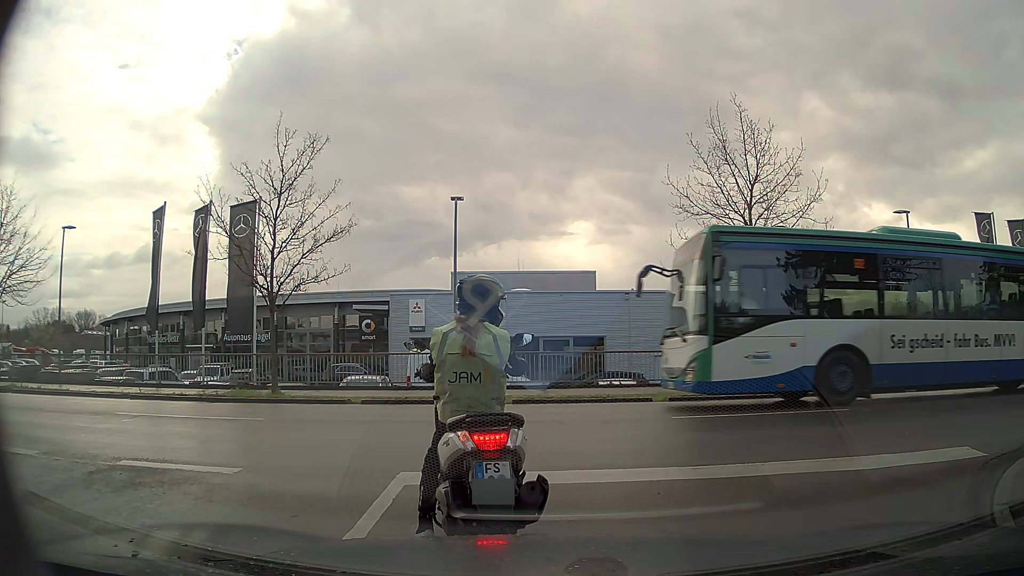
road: residential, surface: asphalt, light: Day
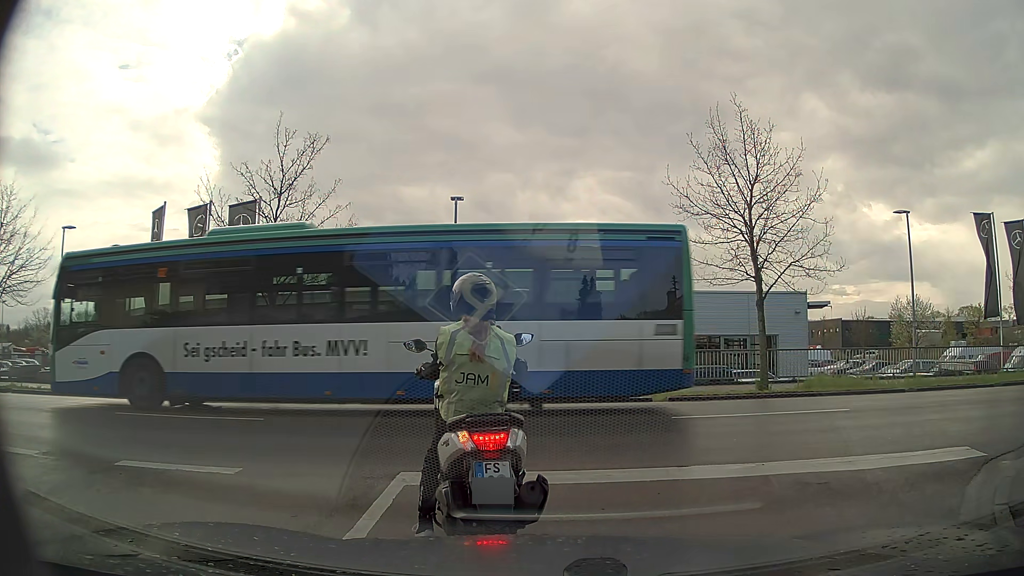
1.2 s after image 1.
(0.0, 0.0) m; 0°
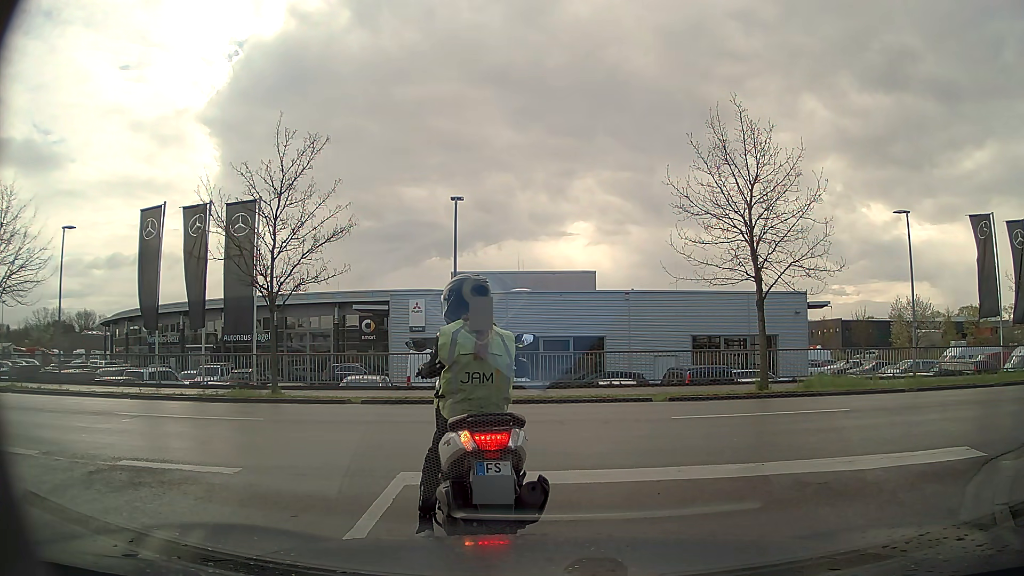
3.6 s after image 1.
(0.0, 0.0) m; 0°
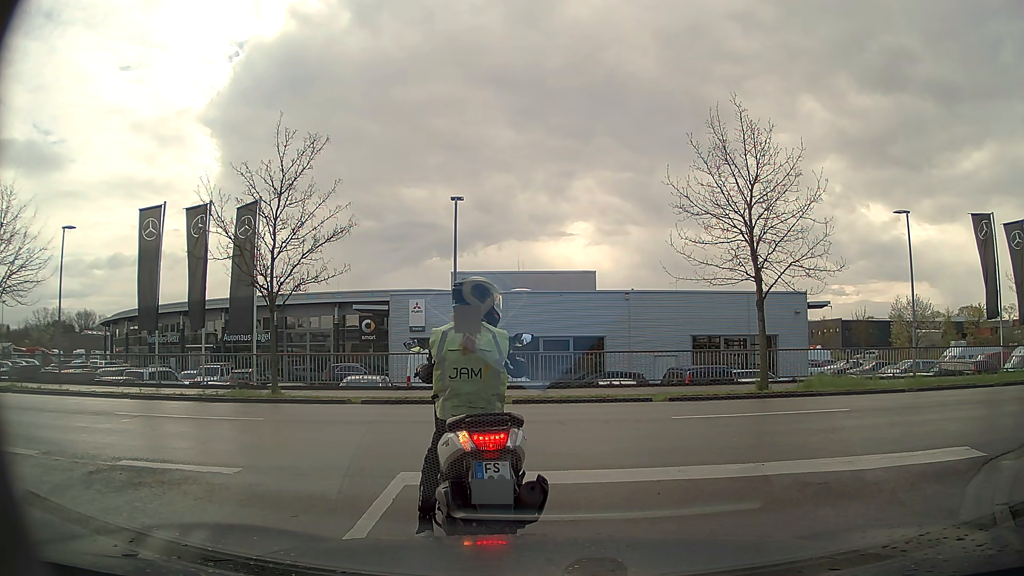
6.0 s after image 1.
(0.0, 0.0) m; 0°
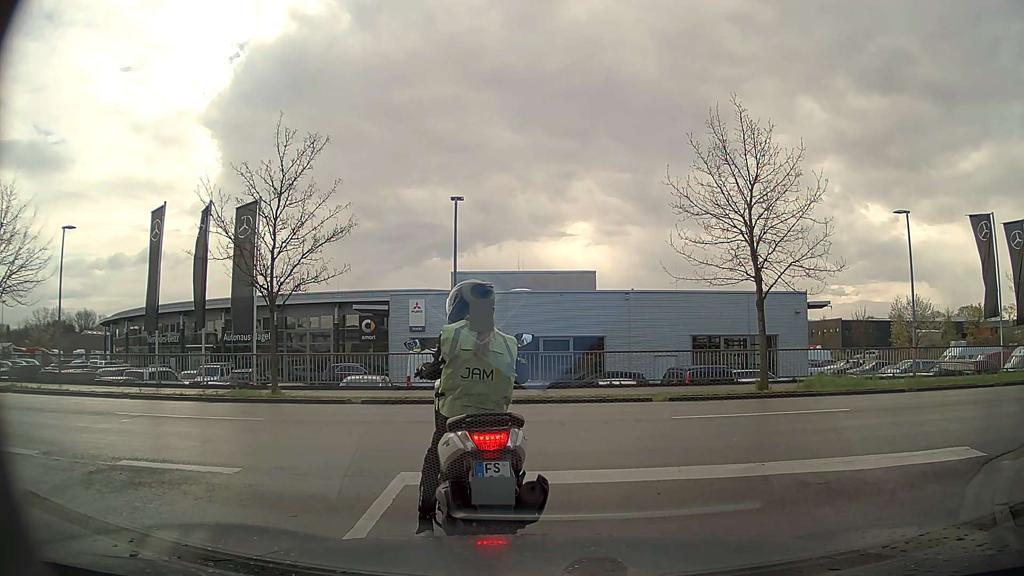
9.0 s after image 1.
(0.0, 0.0) m; 0°
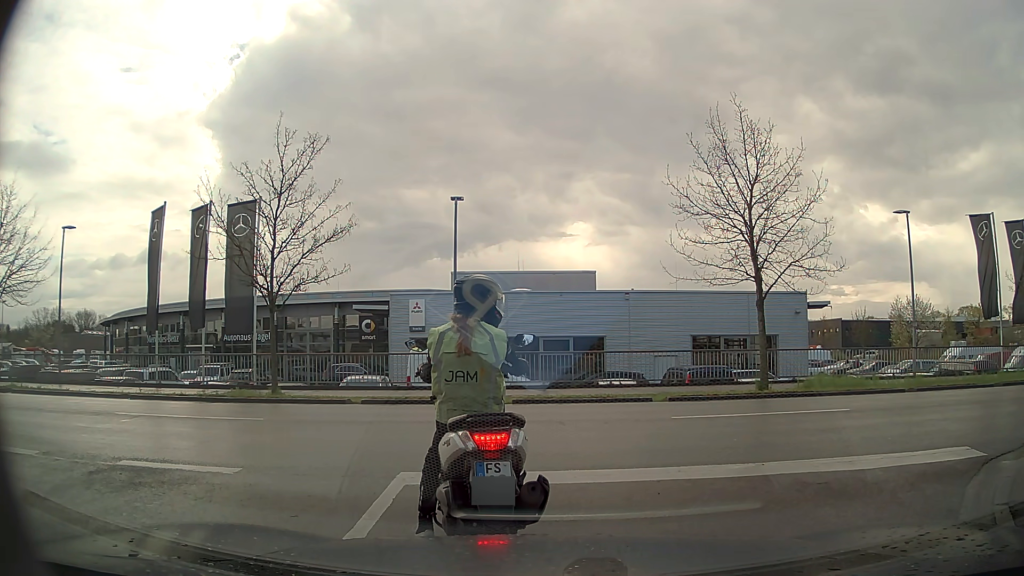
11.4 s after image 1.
(0.0, 0.0) m; 0°
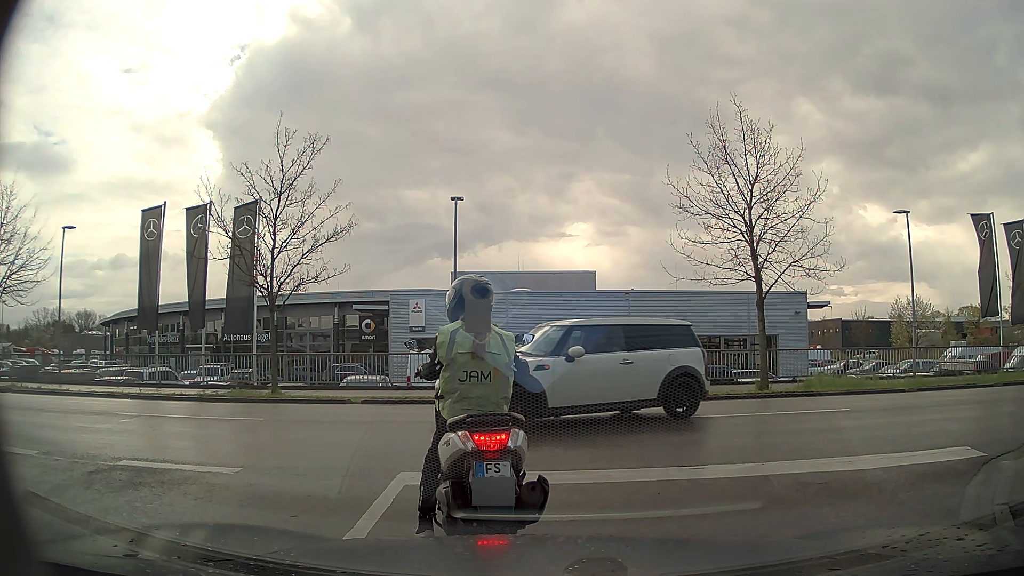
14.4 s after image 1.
(0.0, 0.0) m; 0°
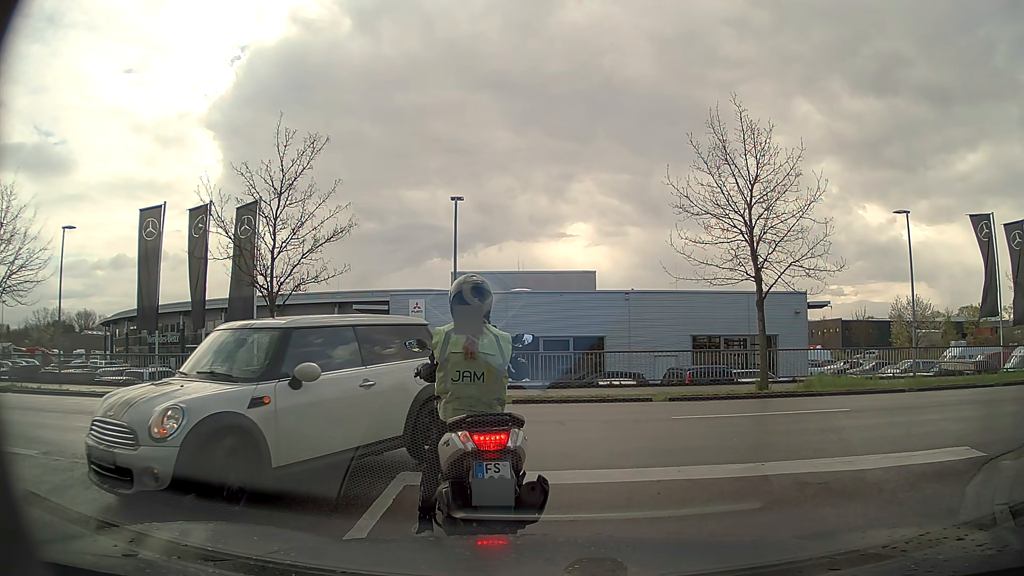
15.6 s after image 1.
(0.0, 0.0) m; 0°
